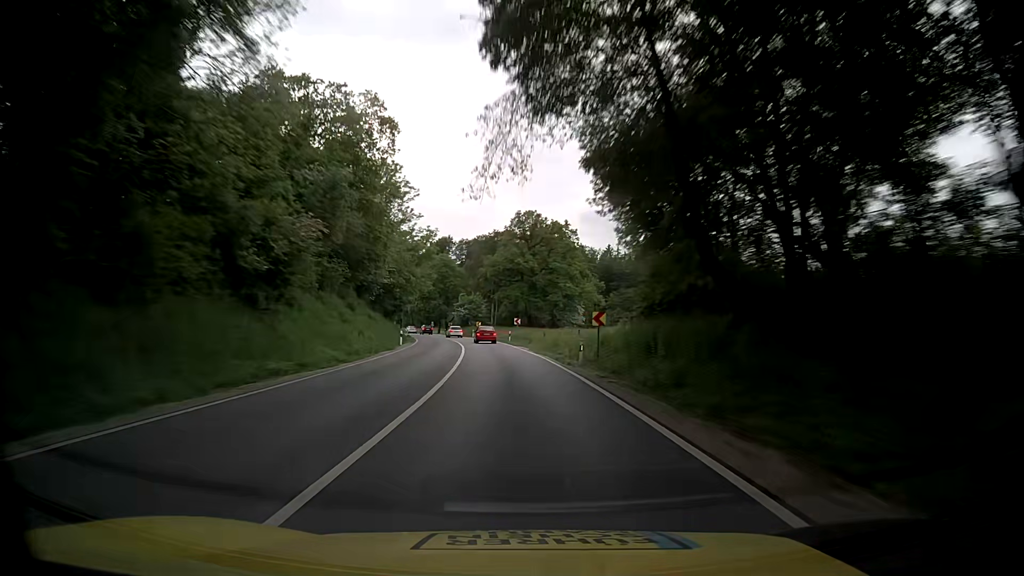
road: primary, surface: asphalt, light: Day
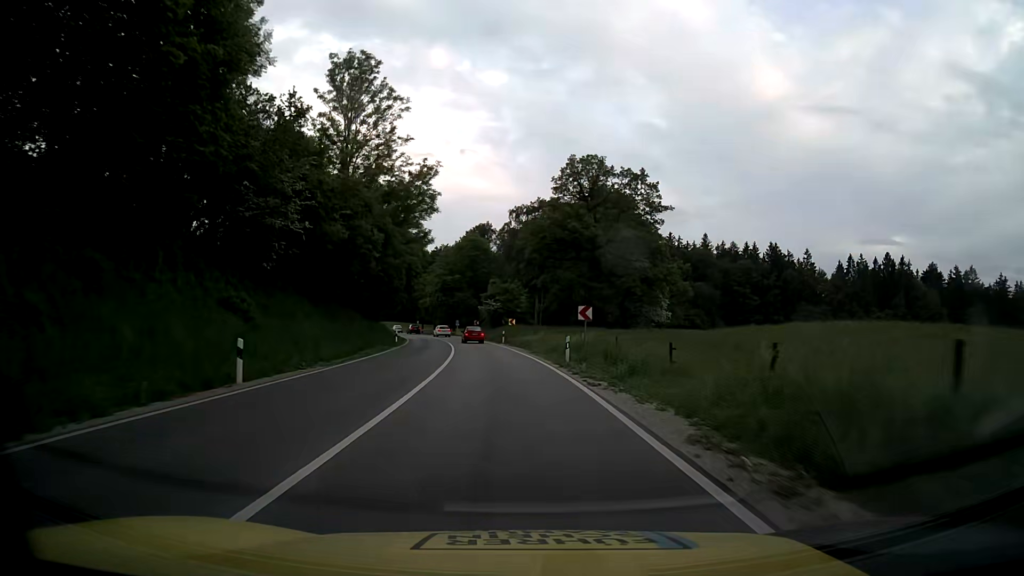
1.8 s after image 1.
(-1.3, +33.4) m; -4°
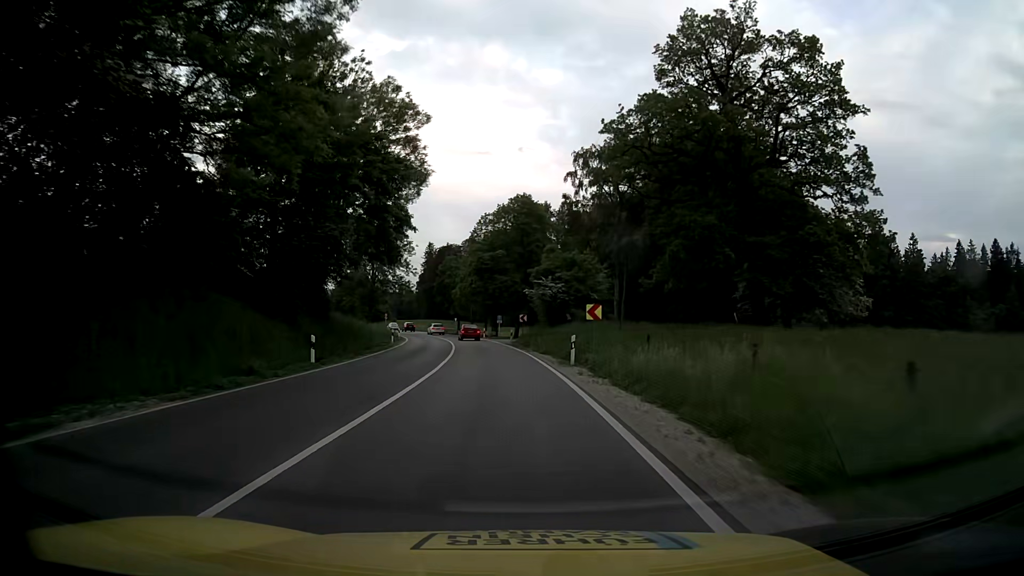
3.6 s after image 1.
(-1.3, +33.4) m; -5°
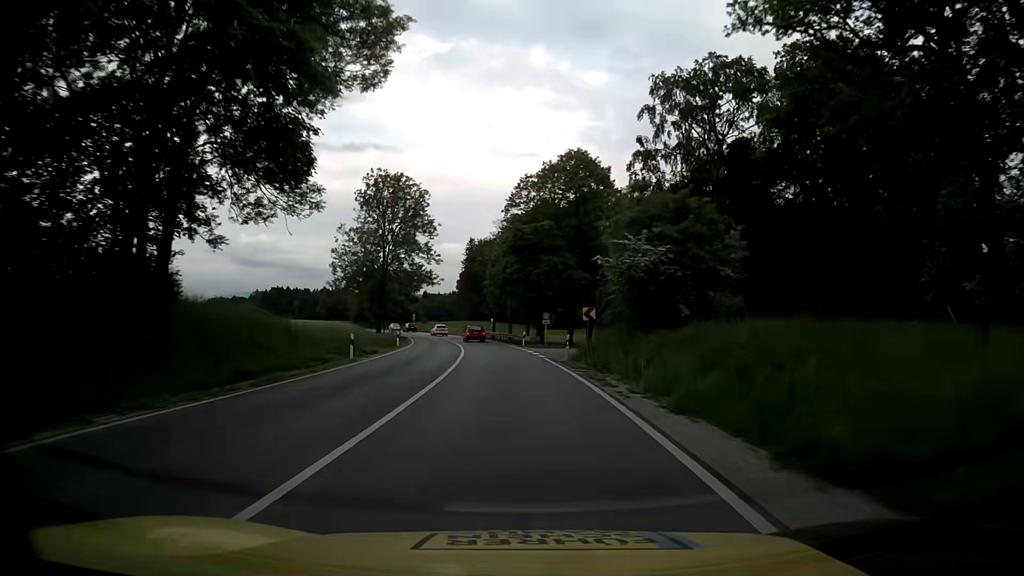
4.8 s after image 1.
(-0.8, +22.3) m; -4°
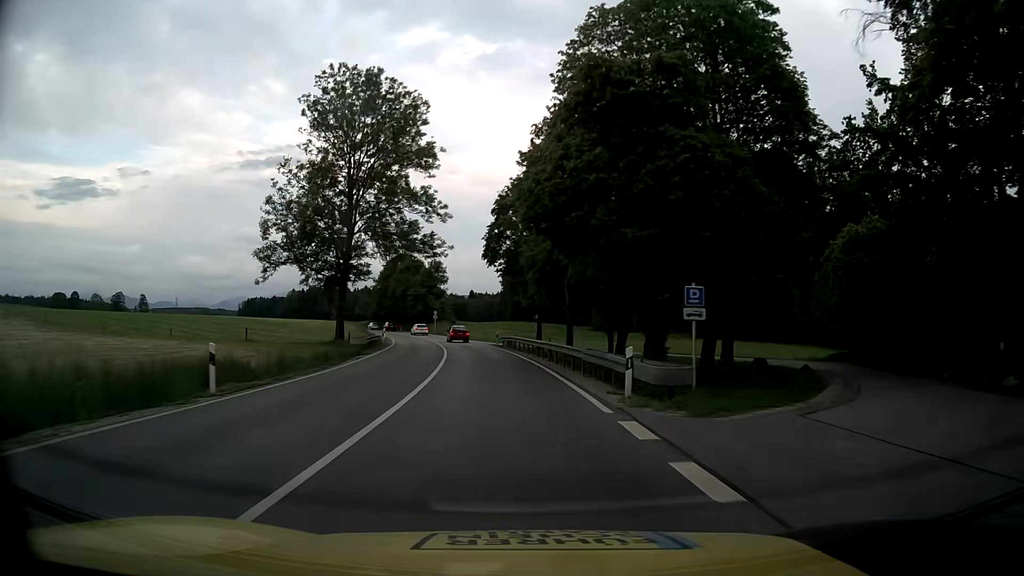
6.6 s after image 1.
(-1.1, +33.4) m; -4°
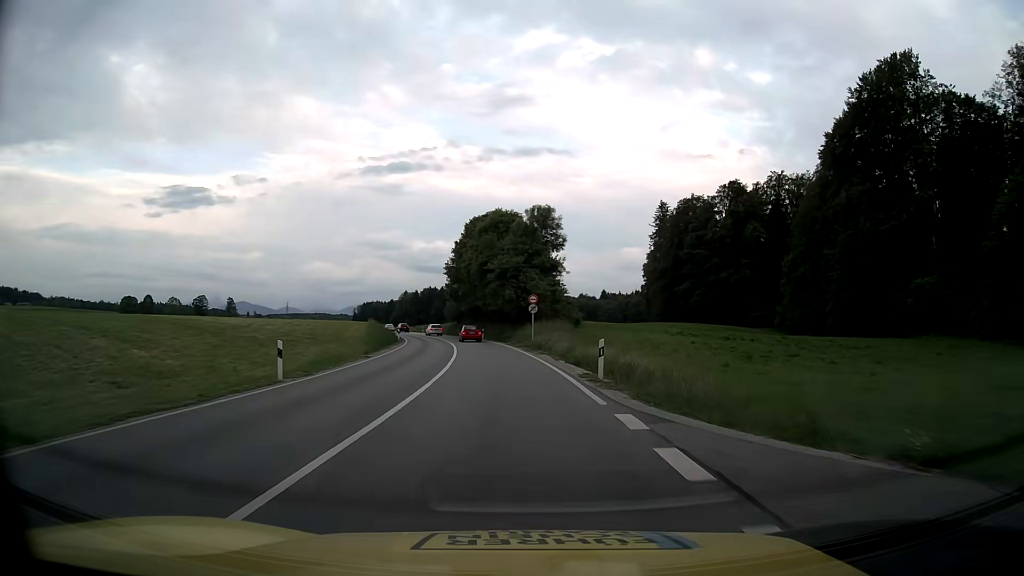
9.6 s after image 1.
(-5.0, +55.5) m; -11°
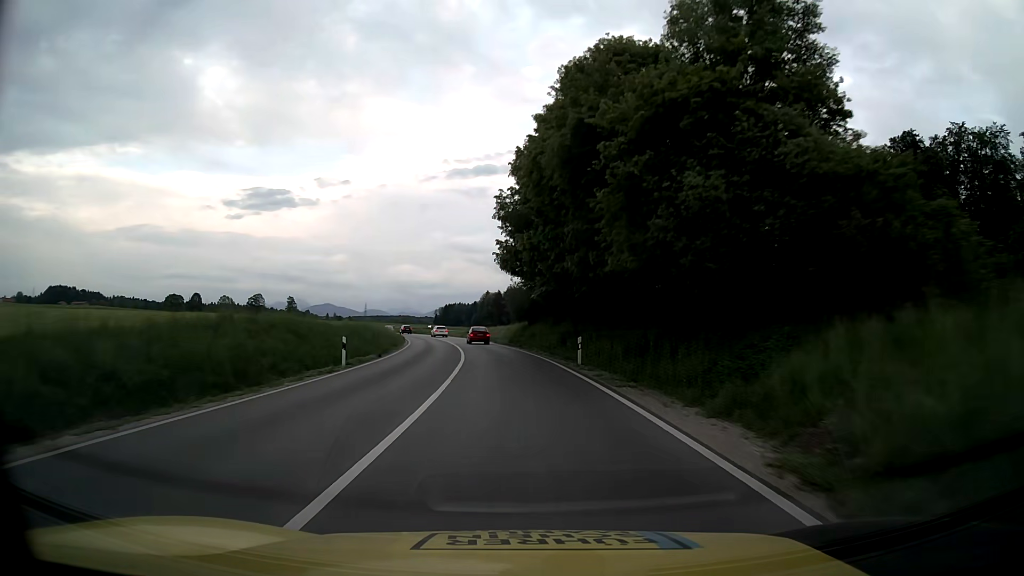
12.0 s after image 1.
(-3.1, +44.4) m; -8°
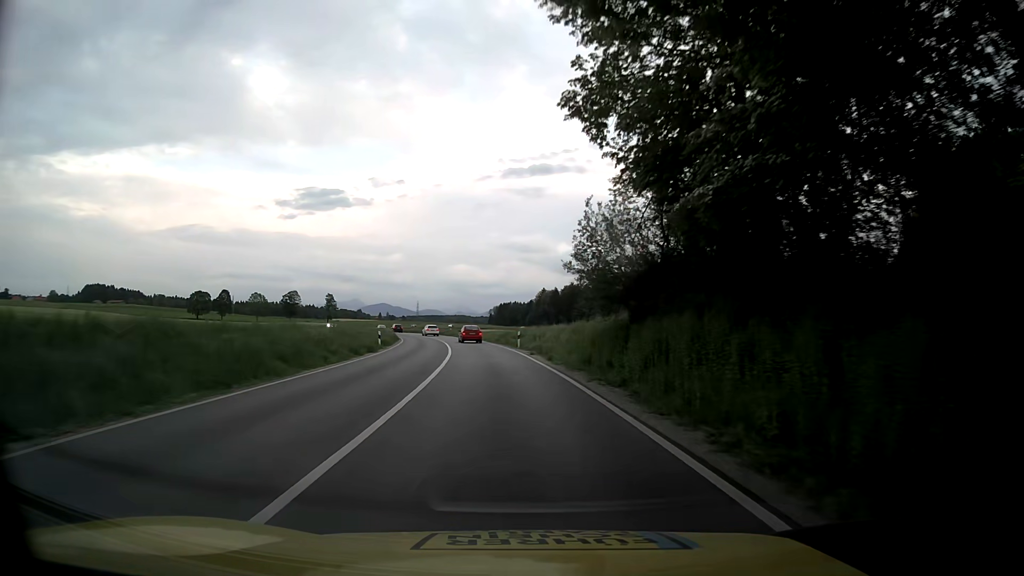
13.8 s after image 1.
(-1.3, +33.3) m; -5°
(0, +10) (0, +20) (-1, +30) (-2, +40) (-3, +50) (-5, +60) (-7, +70) (-9, +79) (-11, +89) (-14, +99) m
